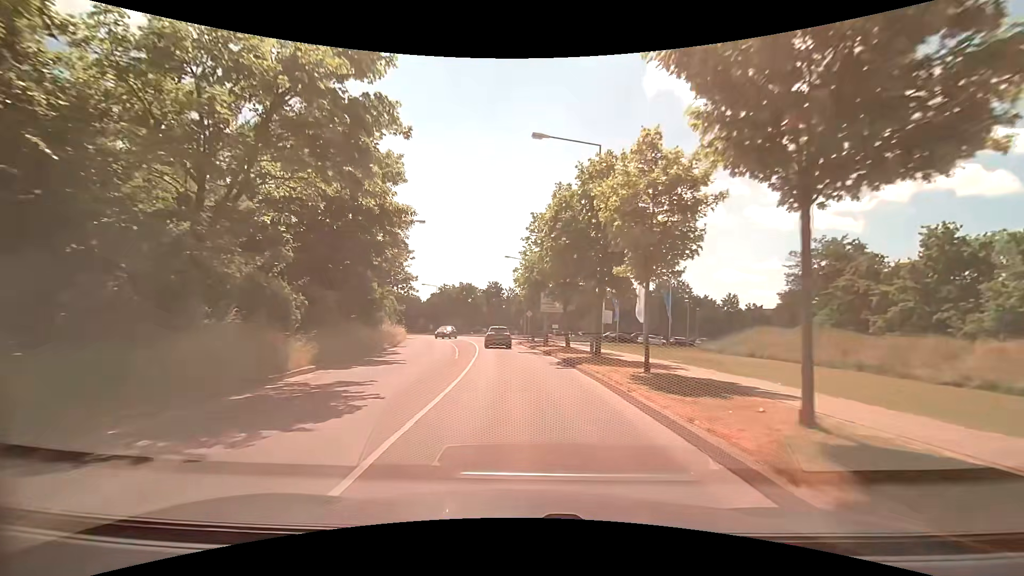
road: tertiary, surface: asphalt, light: Day
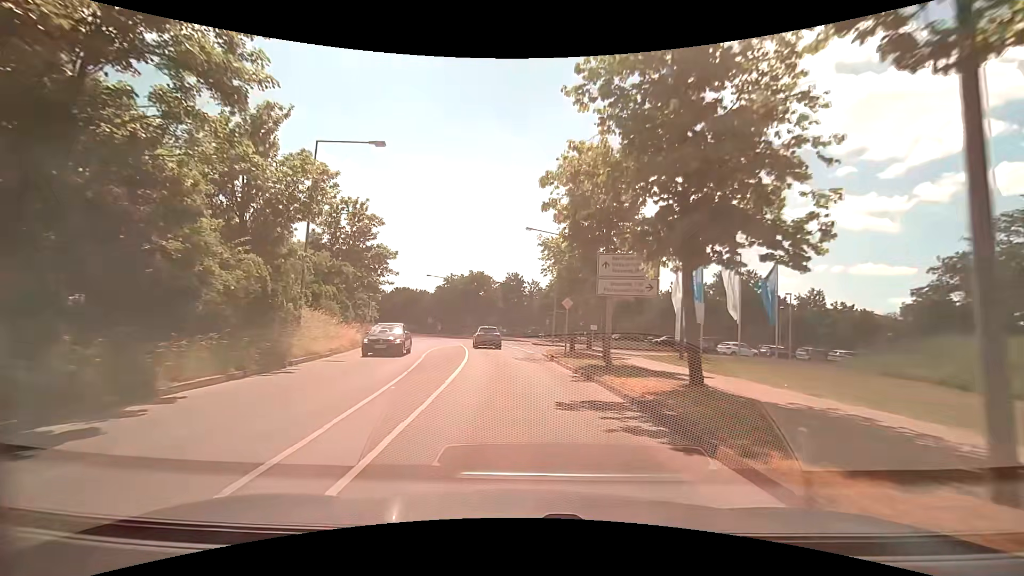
(-0.4, +18.9) m; -3°
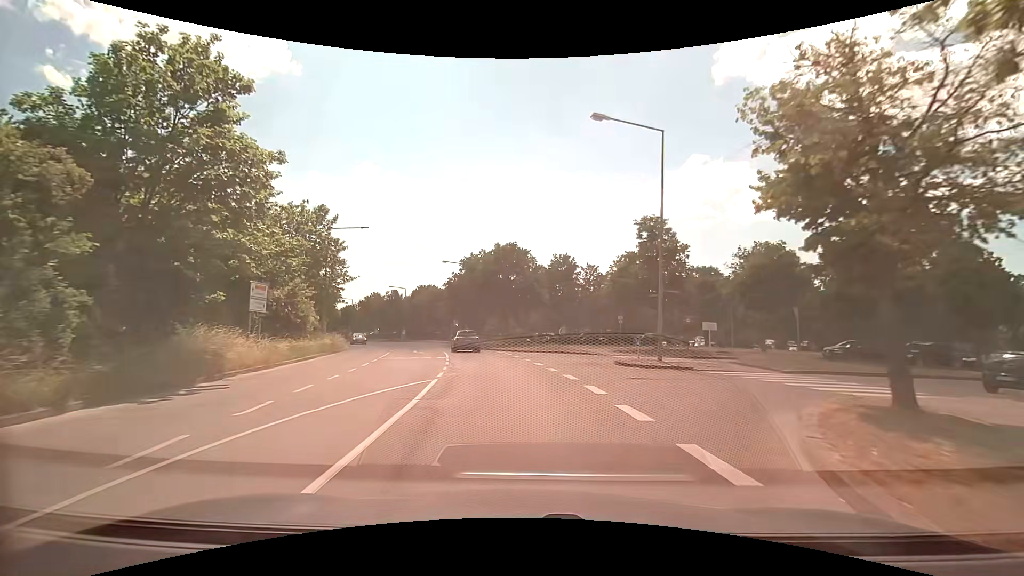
(-0.8, +24.5) m; -5°
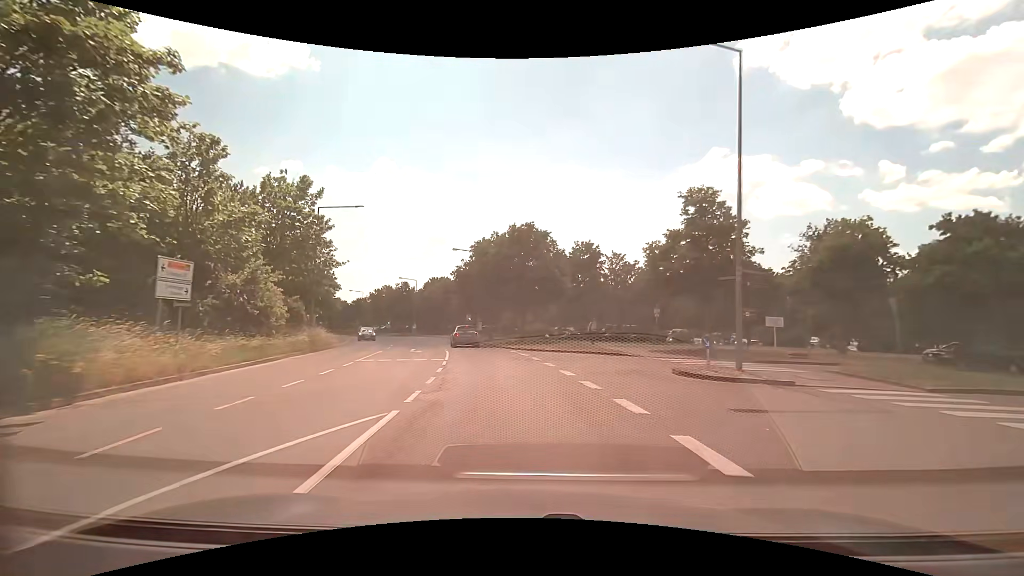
(-0.1, +6.0) m; -2°
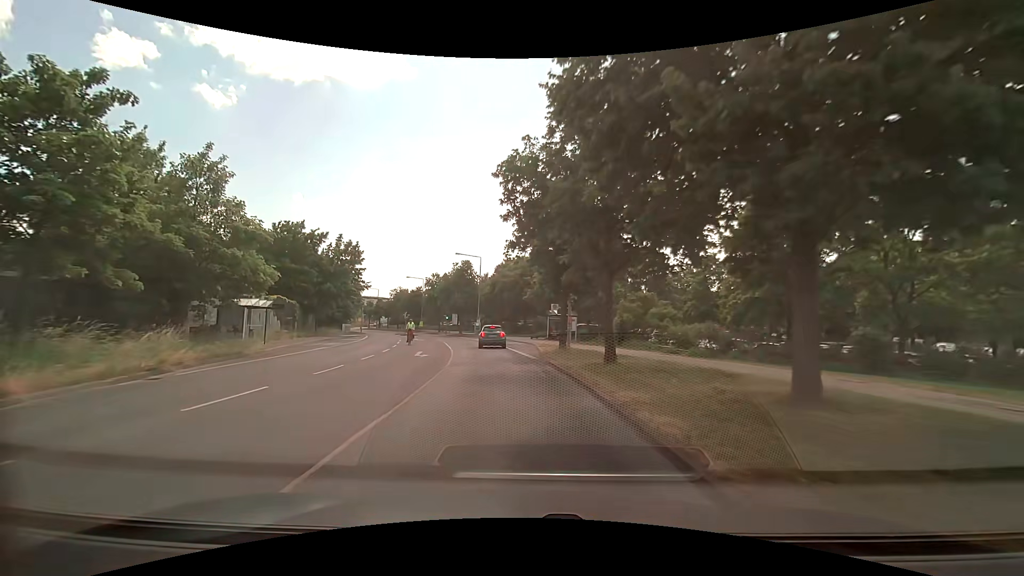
(-2.8, +29.7) m; -11°
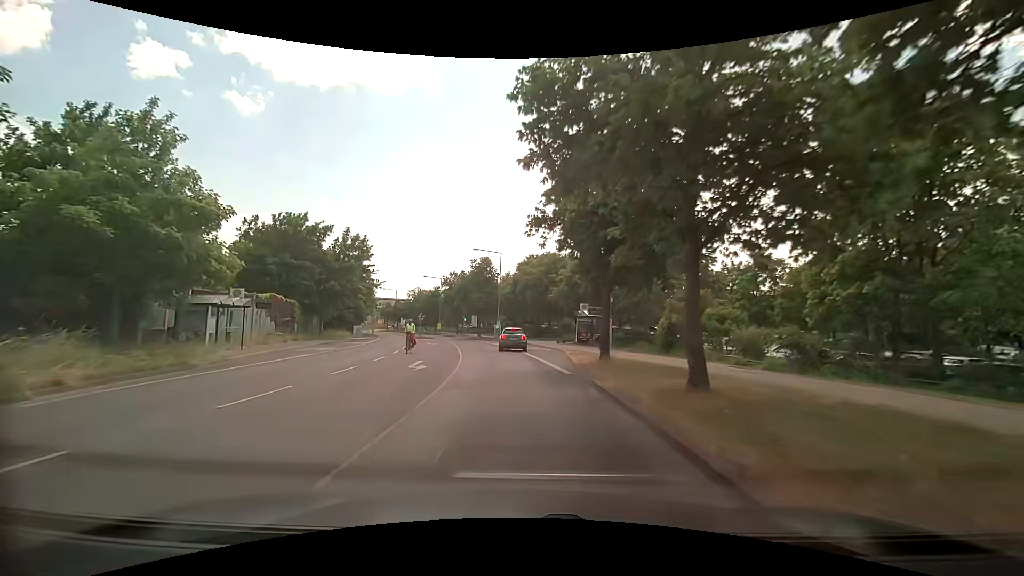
(-0.1, +5.7) m; -2°
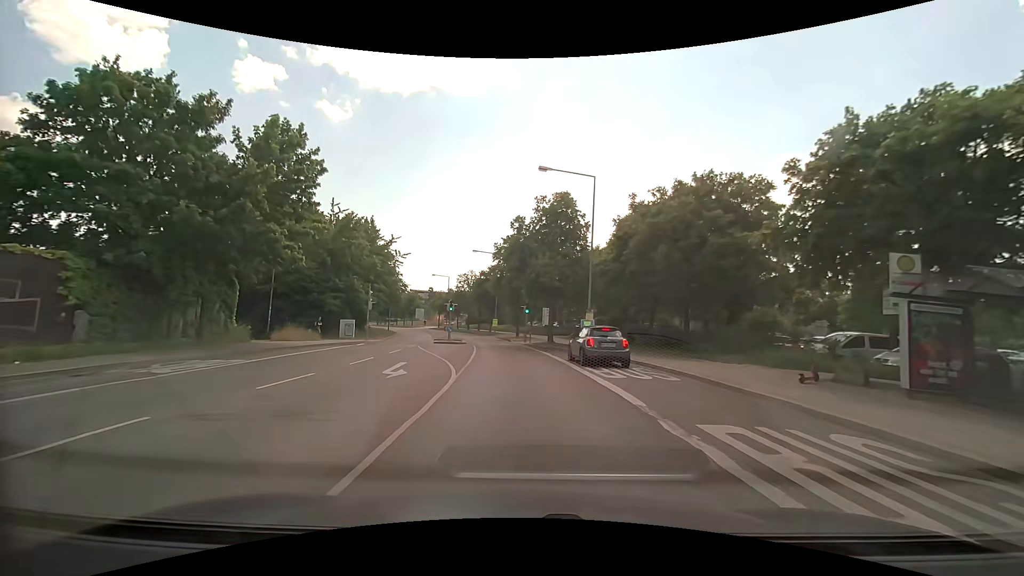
(-2.2, +29.9) m; -10°
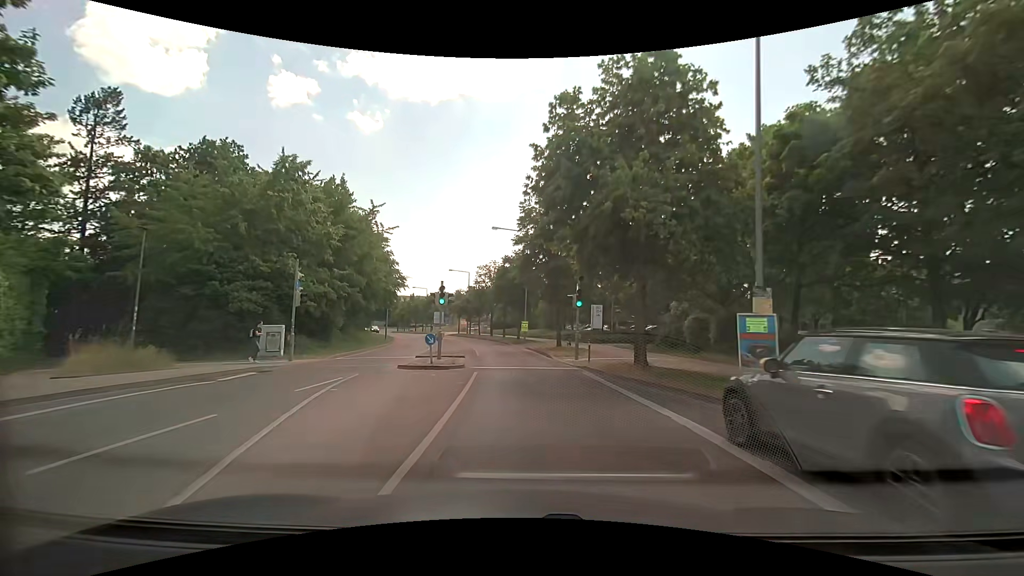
(-0.5, +17.4) m; -3°
(0, +10) (-1, +20) (-1, +30) (-3, +40) (-5, +50) (-7, +59) (-10, +69) (-13, +79) (-16, +88) (-20, +97) m
